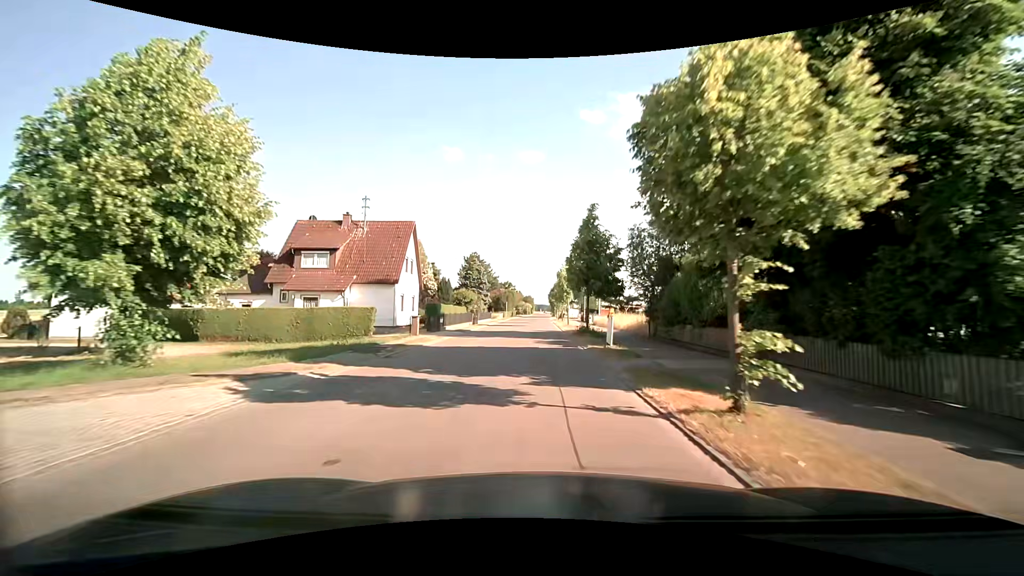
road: tertiary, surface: asphalt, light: Day
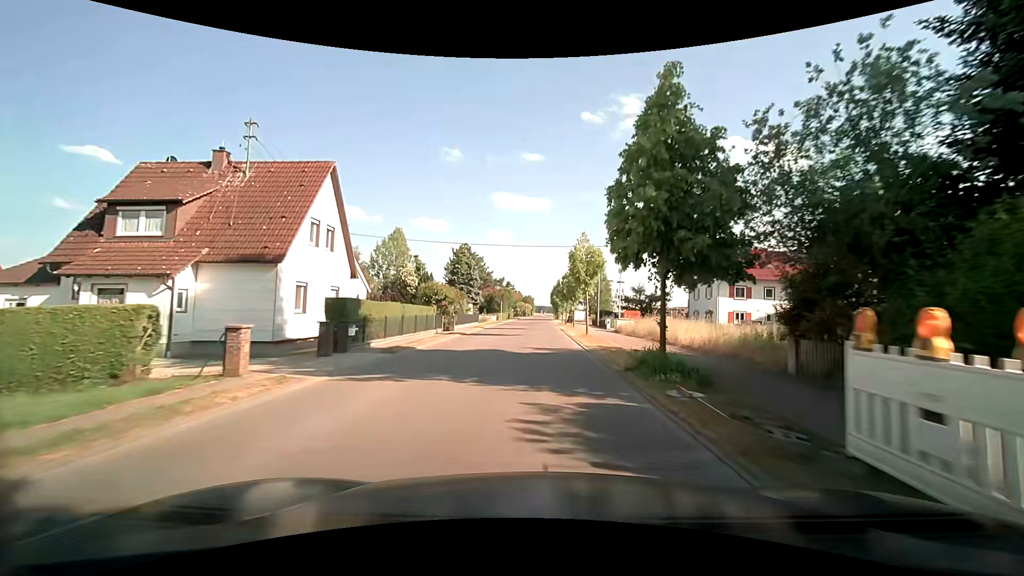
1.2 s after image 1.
(-0.2, +15.2) m; -1°
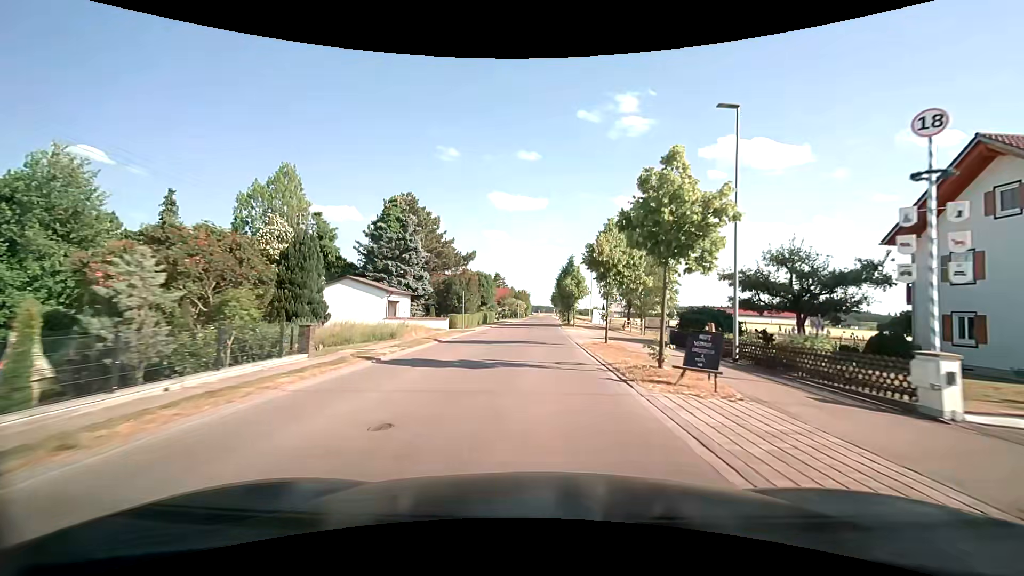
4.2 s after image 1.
(+0.4, +38.6) m; +1°
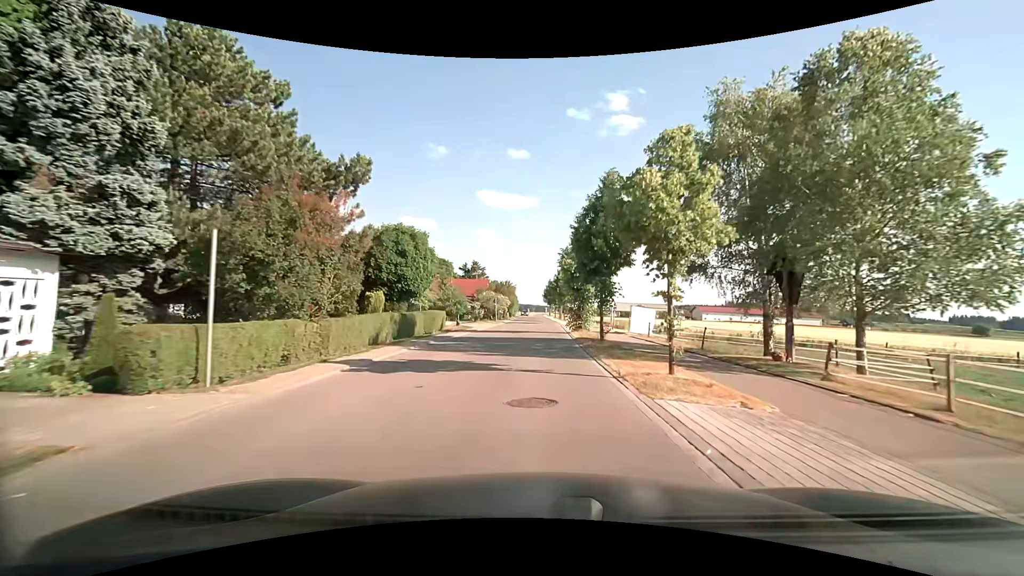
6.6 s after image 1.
(0.0, +31.0) m; +1°
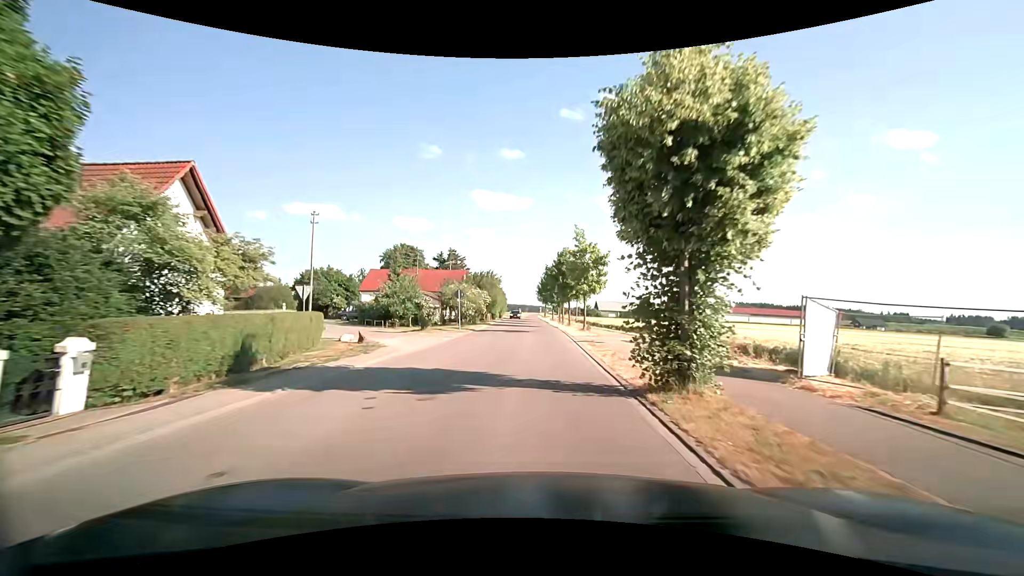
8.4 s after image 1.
(+0.2, +22.5) m; +1°
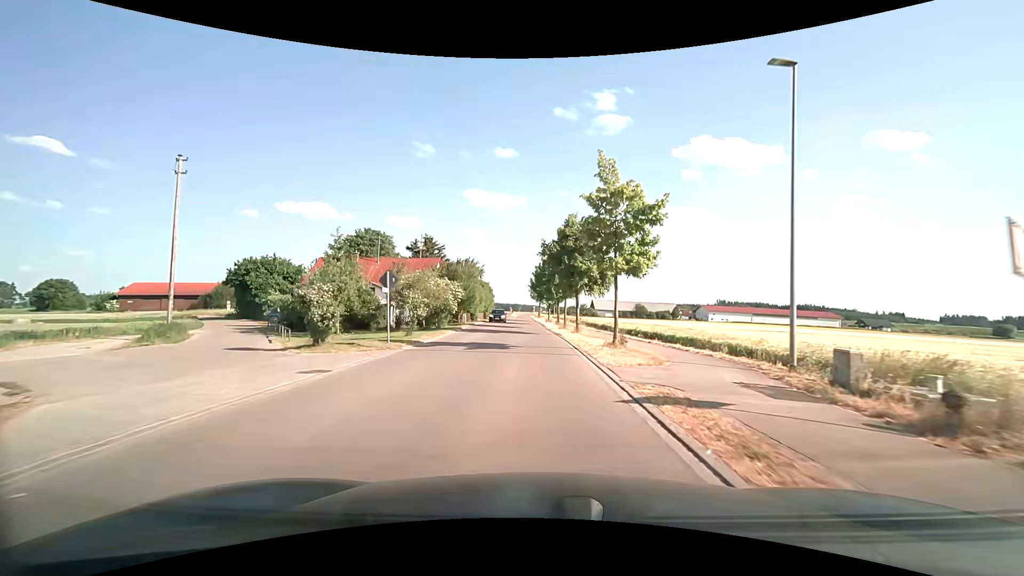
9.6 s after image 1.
(+0.1, +14.9) m; +1°
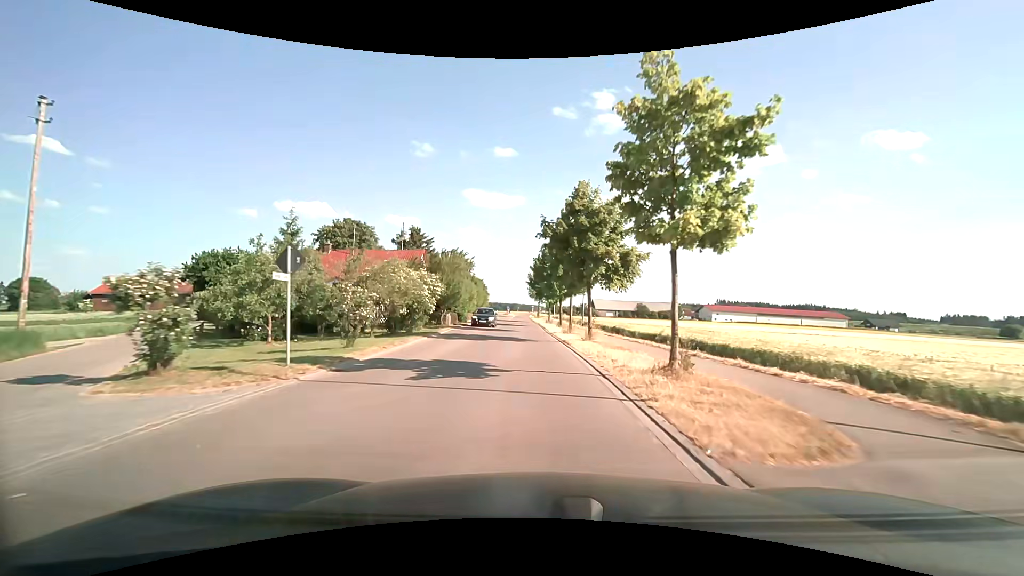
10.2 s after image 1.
(0.0, +7.5) m; 0°
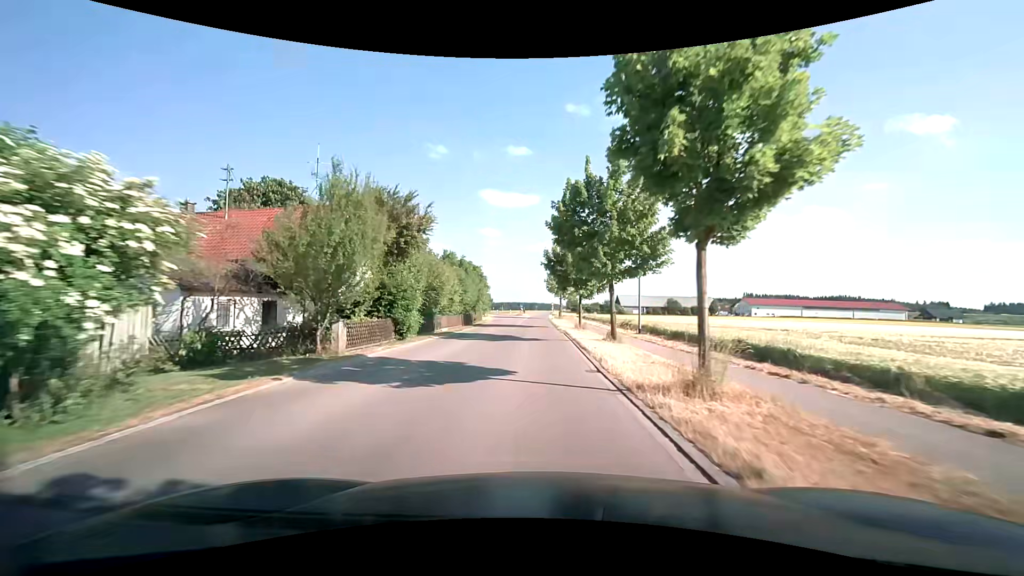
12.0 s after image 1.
(-0.2, +22.8) m; -2°
(0, +10) (0, +20) (0, +30) (0, +40) (0, +50) (0, +60) (0, +70) (0, +80) (0, +90) (+1, +100) m
